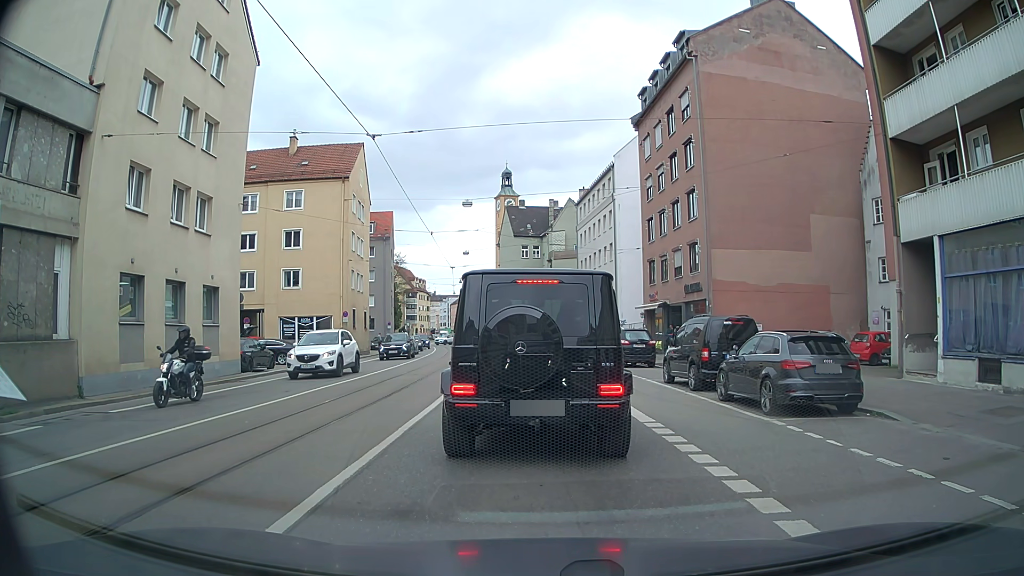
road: tertiary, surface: asphalt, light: Day
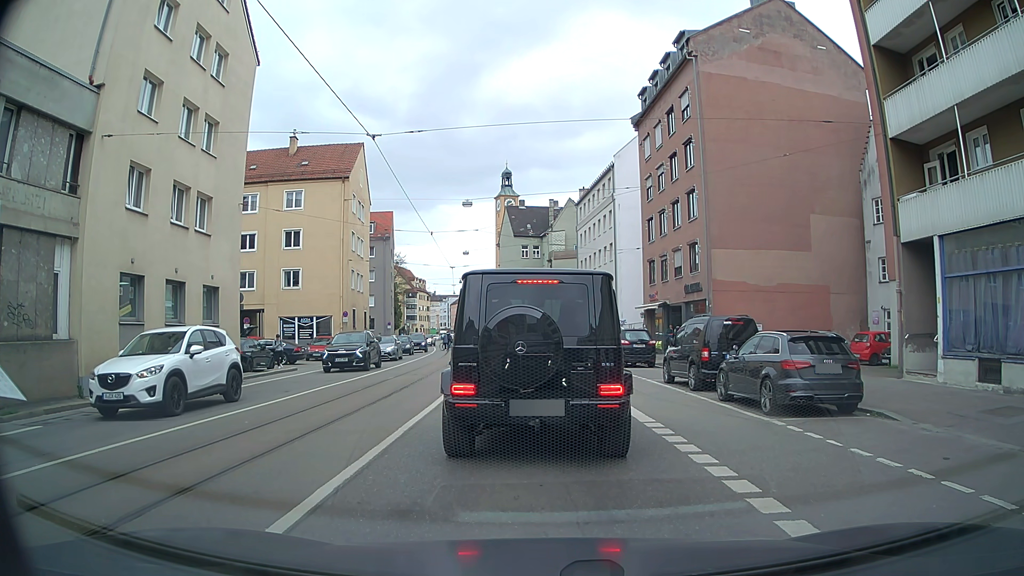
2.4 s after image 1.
(0.0, 0.0) m; 0°
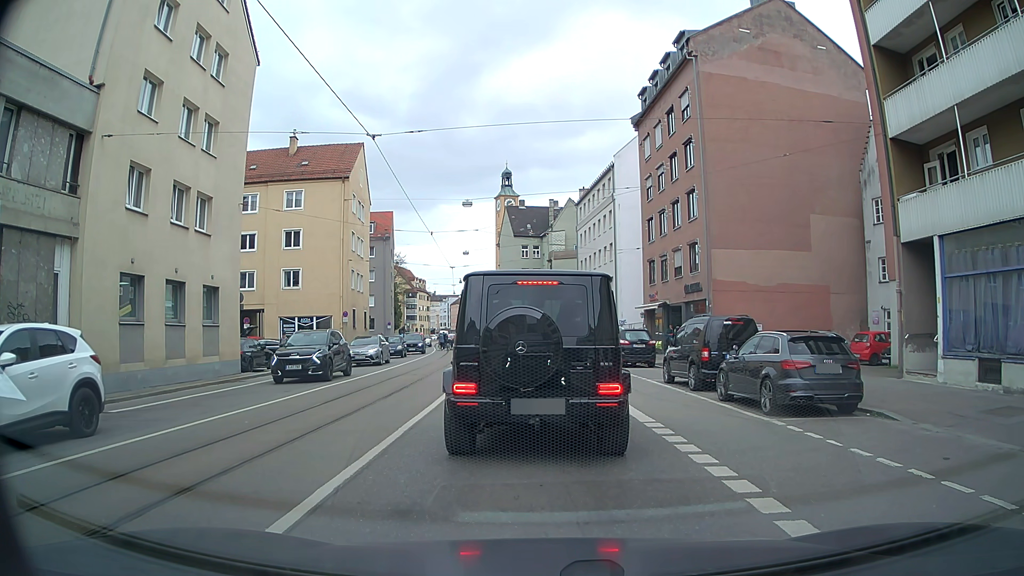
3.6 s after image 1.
(0.0, 0.0) m; 0°
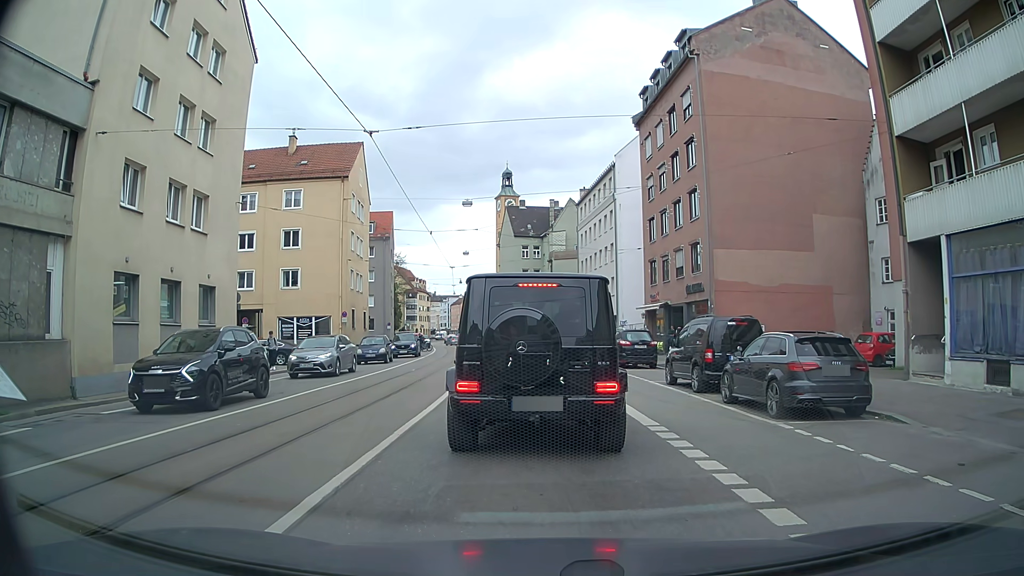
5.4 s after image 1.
(0.0, +0.3) m; 0°
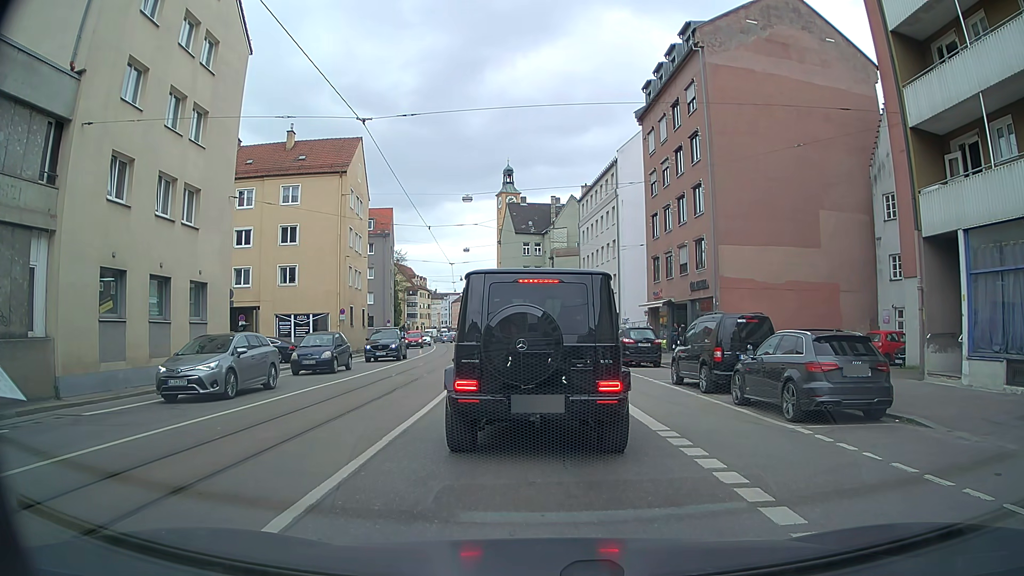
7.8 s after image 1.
(0.0, +0.7) m; 0°
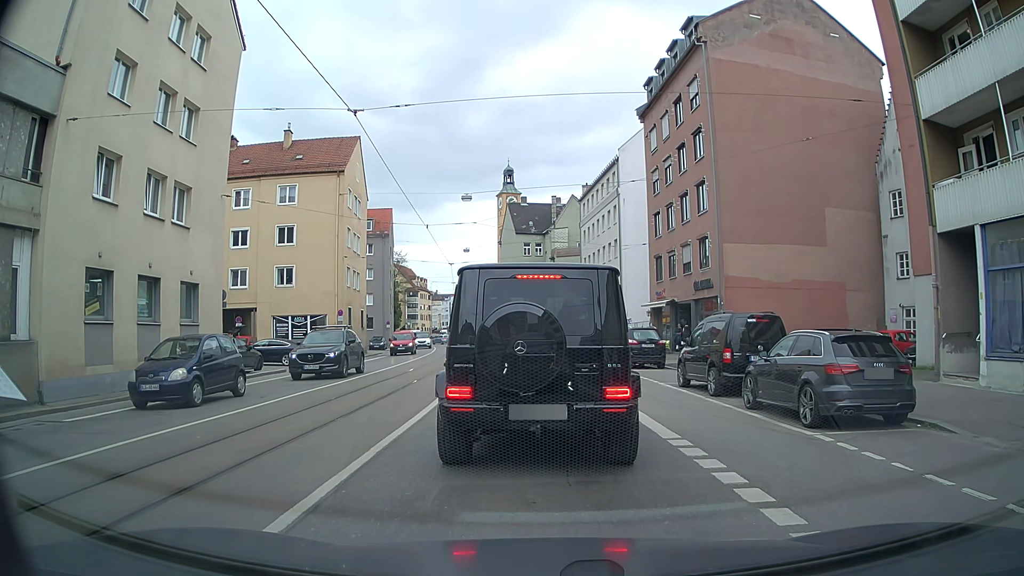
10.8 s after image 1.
(0.0, +0.7) m; 0°
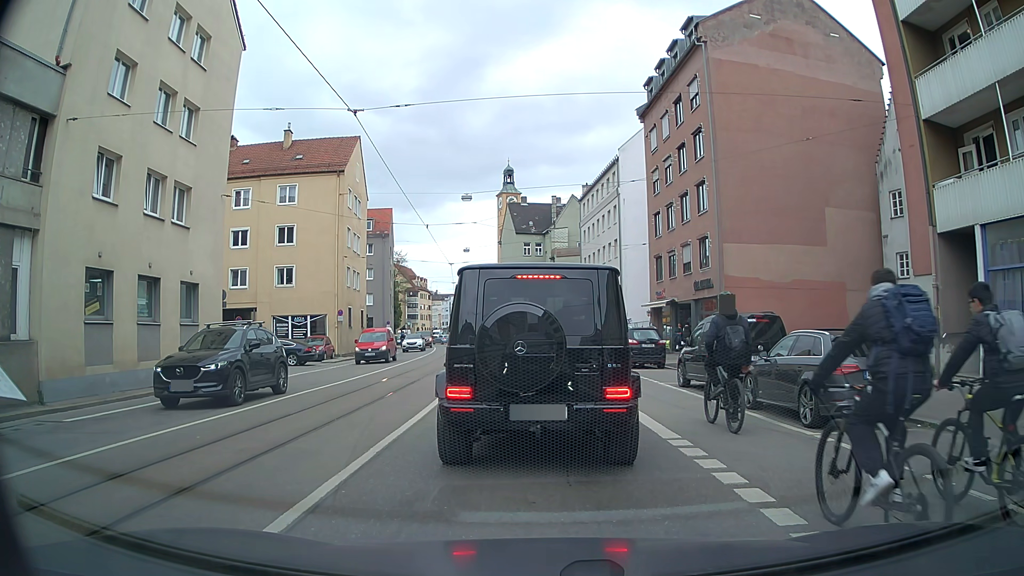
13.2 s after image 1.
(0.0, +0.1) m; 0°
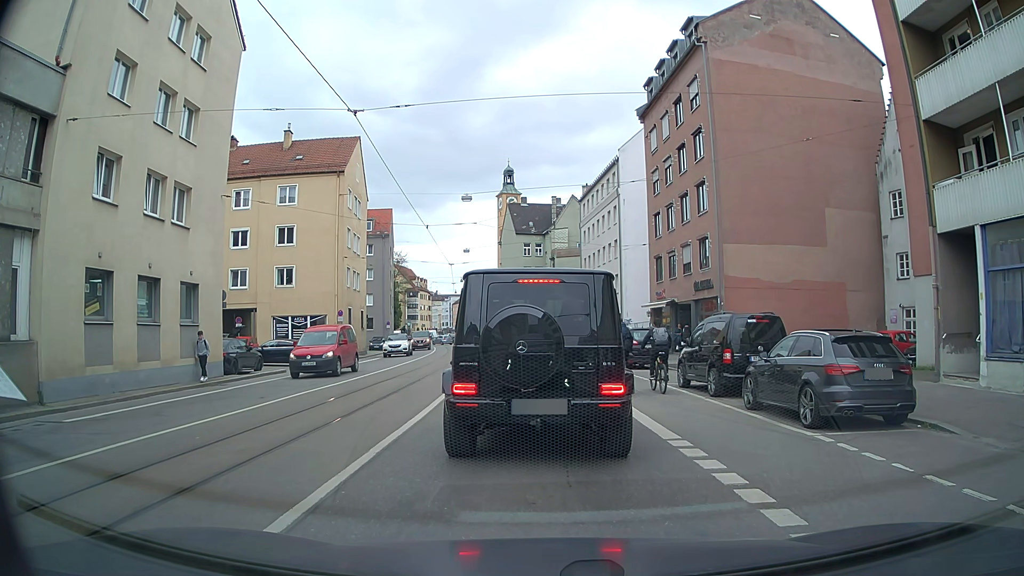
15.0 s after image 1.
(0.0, 0.0) m; 0°
